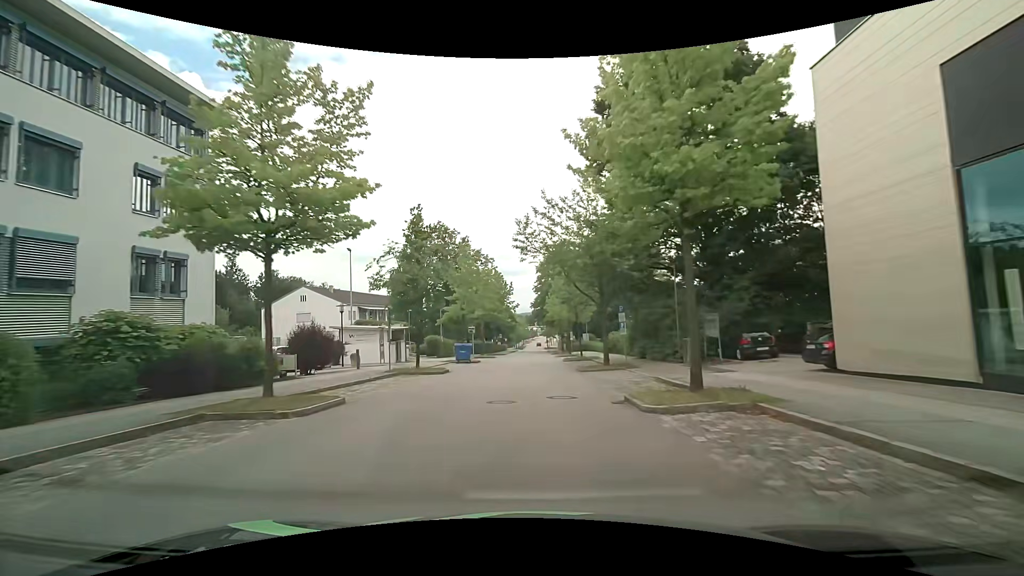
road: residential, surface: asphalt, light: Day
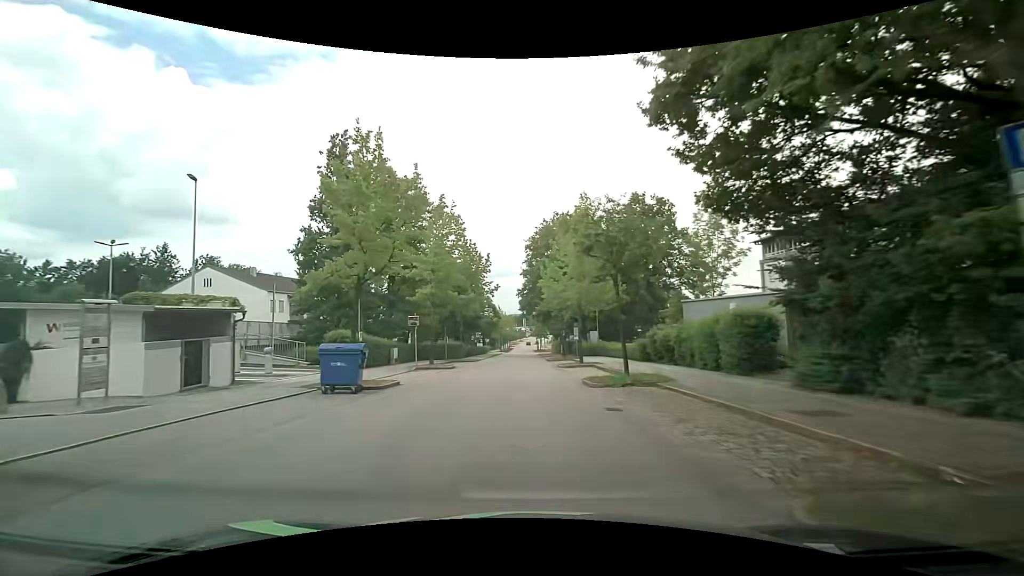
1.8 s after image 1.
(+0.2, +21.9) m; +1°
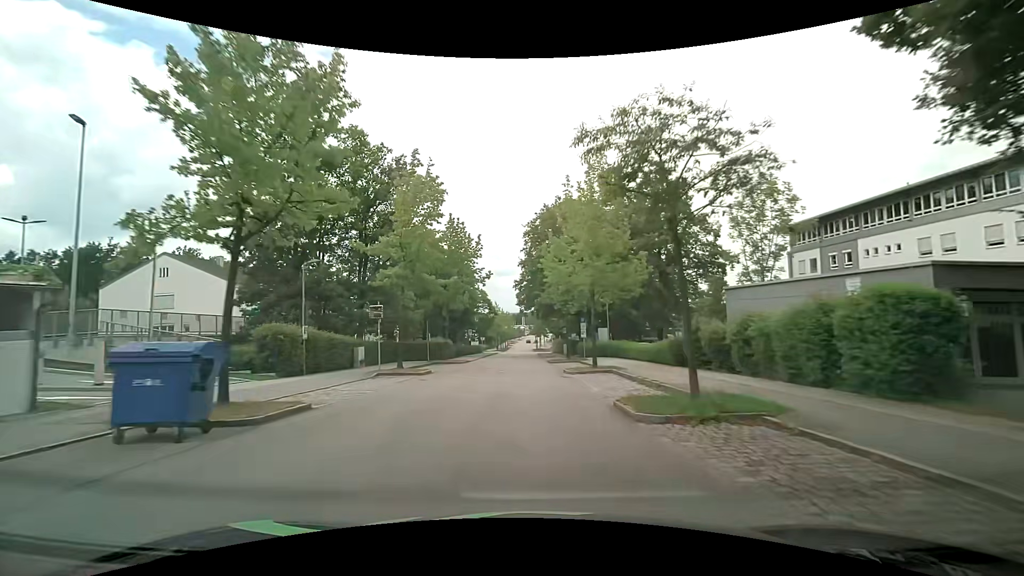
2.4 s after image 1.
(+0.1, +7.2) m; 0°
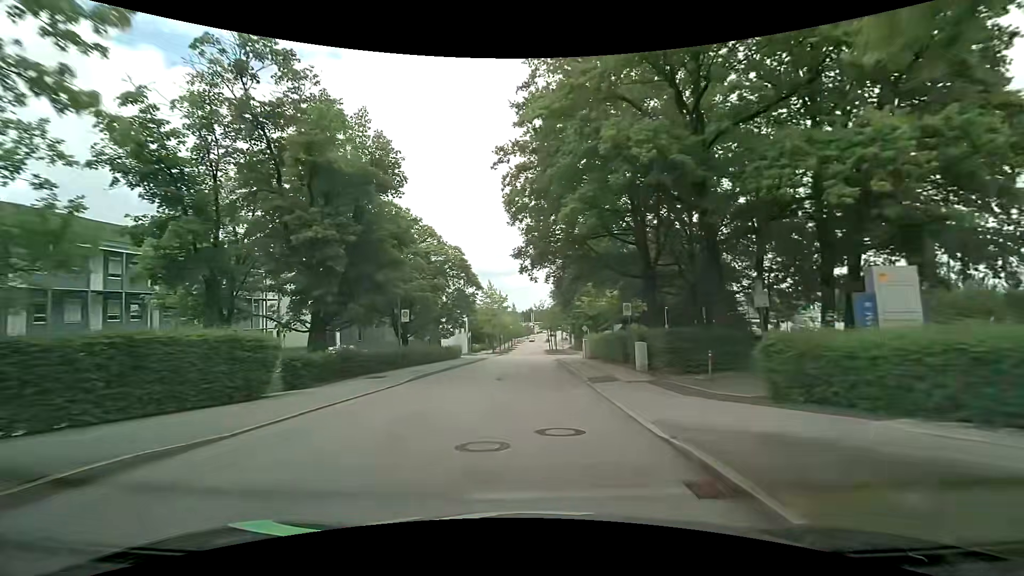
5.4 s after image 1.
(0.0, +35.4) m; -1°
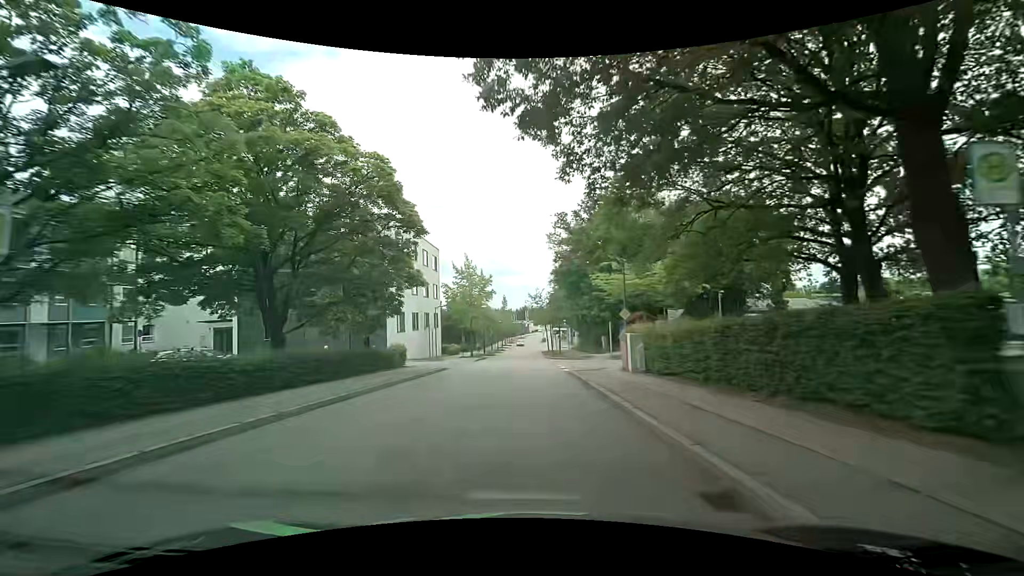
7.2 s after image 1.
(+0.1, +20.7) m; +2°
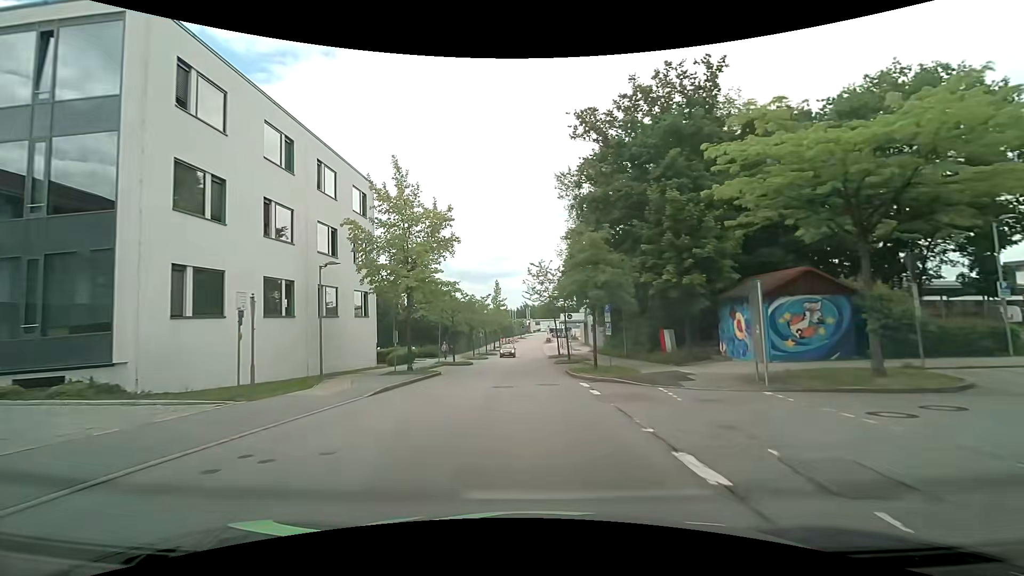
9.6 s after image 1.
(-0.3, +27.0) m; -1°
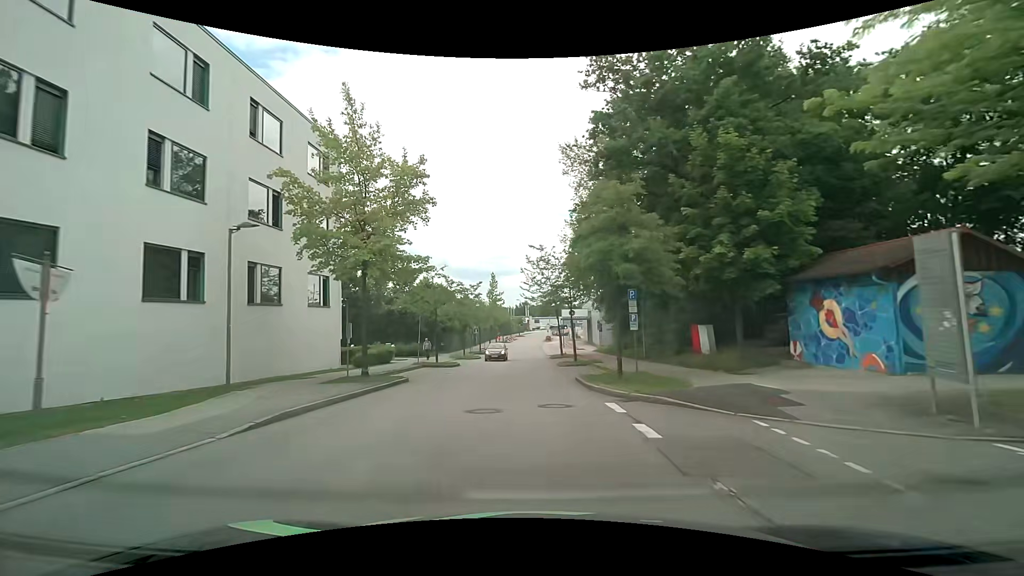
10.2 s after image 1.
(0.0, +6.7) m; 0°
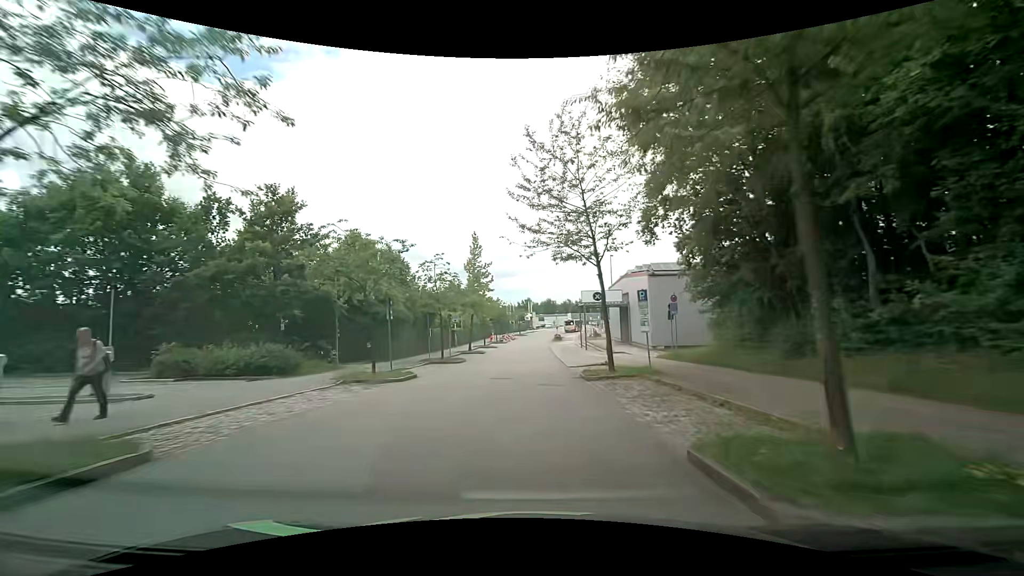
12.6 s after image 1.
(0.0, +27.6) m; 0°
